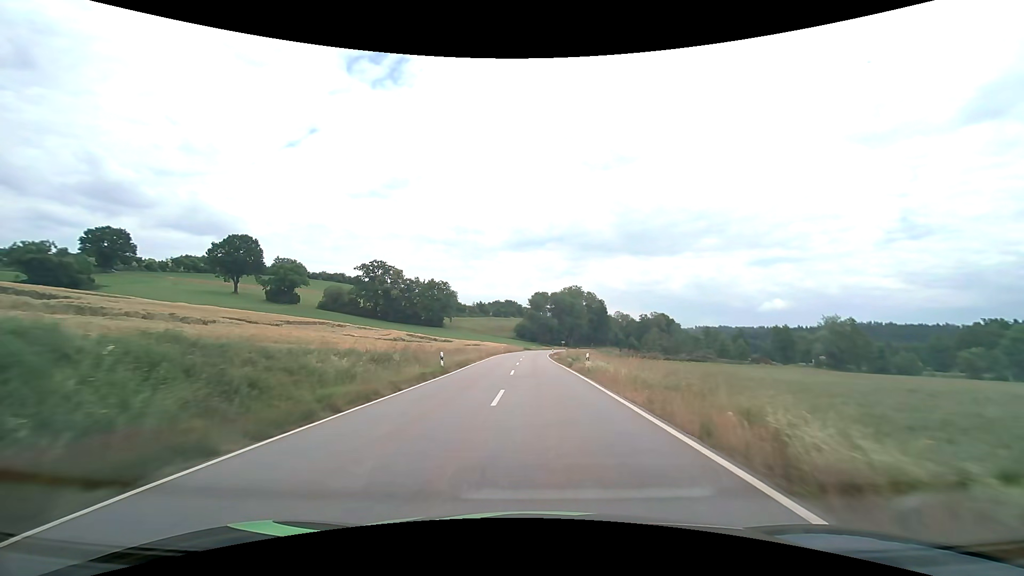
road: tertiary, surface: asphalt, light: Day
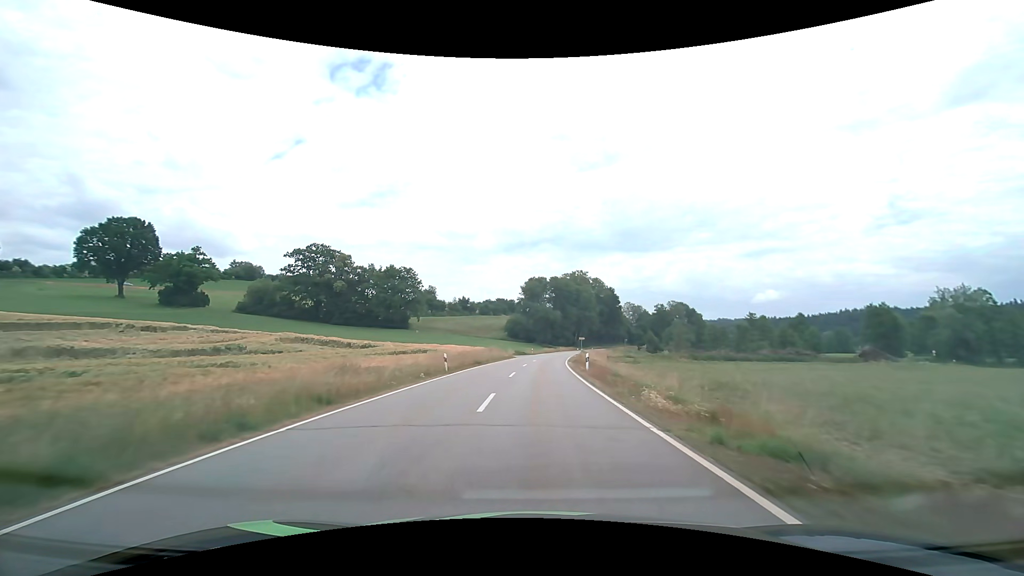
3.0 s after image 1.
(+0.1, +49.6) m; 0°
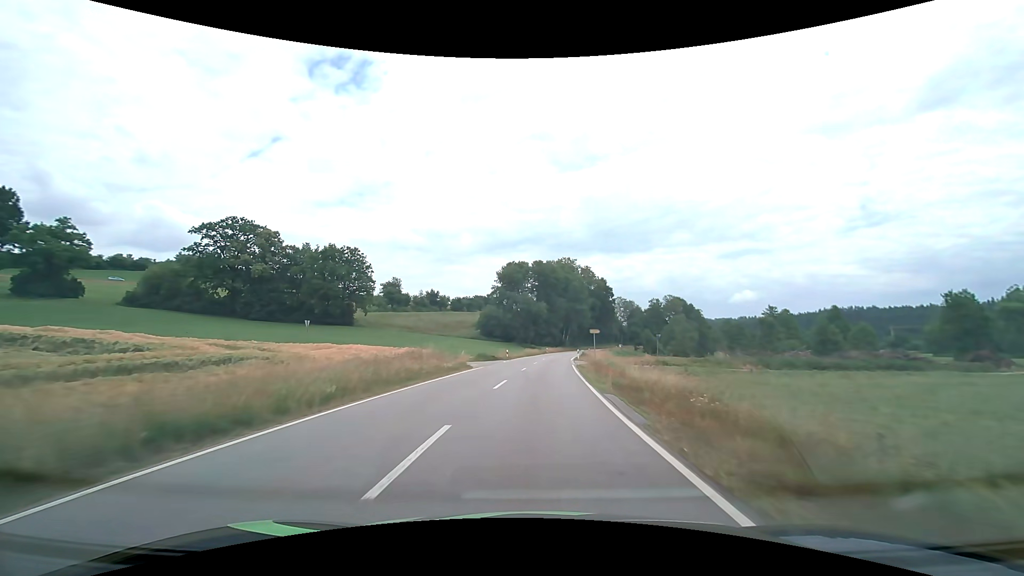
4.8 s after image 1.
(+0.6, +30.6) m; +2°
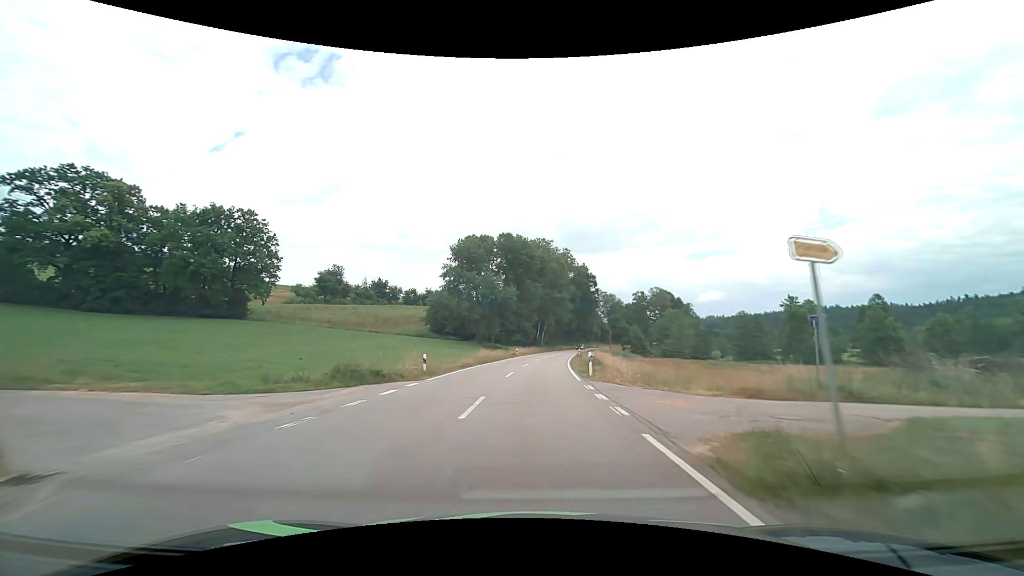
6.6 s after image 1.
(+0.8, +31.2) m; +3°
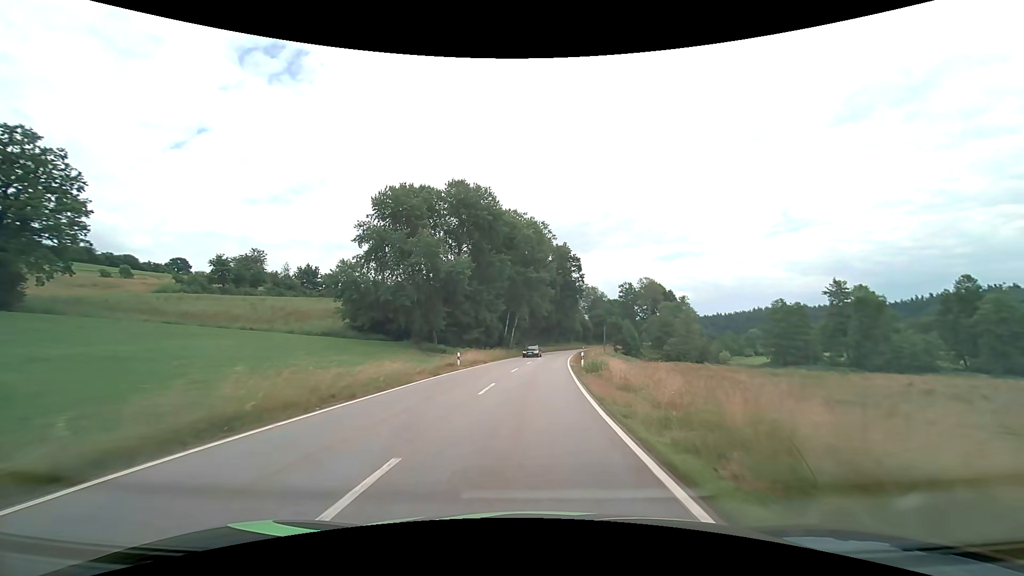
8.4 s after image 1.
(+0.9, +31.7) m; +3°
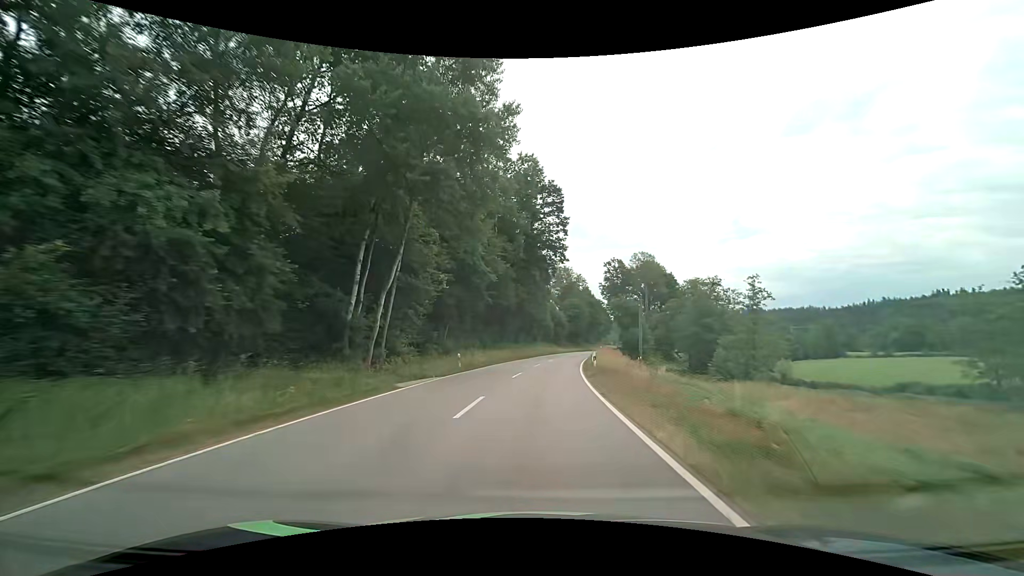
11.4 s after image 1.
(+2.3, +53.3) m; +5°
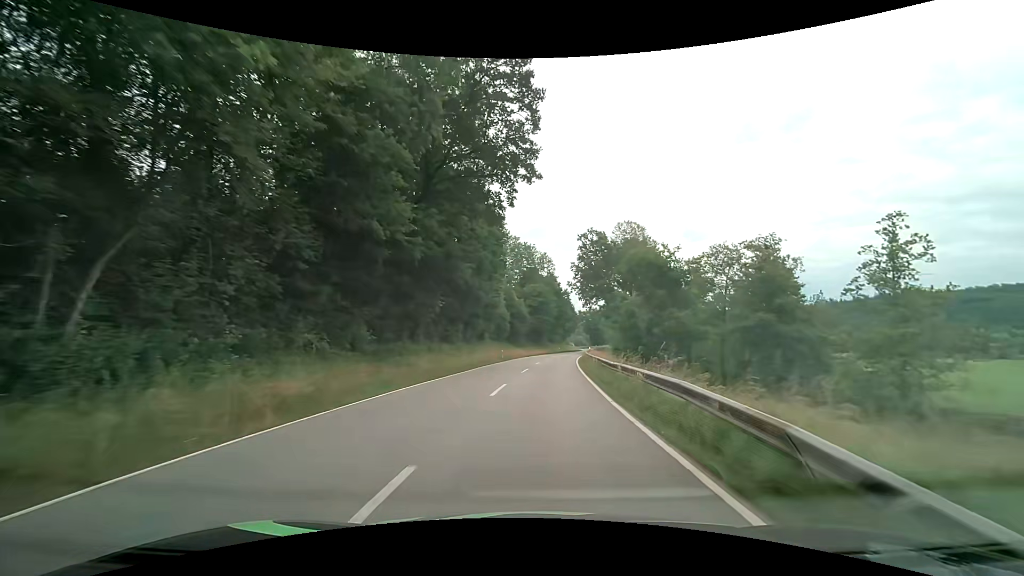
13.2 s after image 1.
(+1.2, +32.0) m; +5°
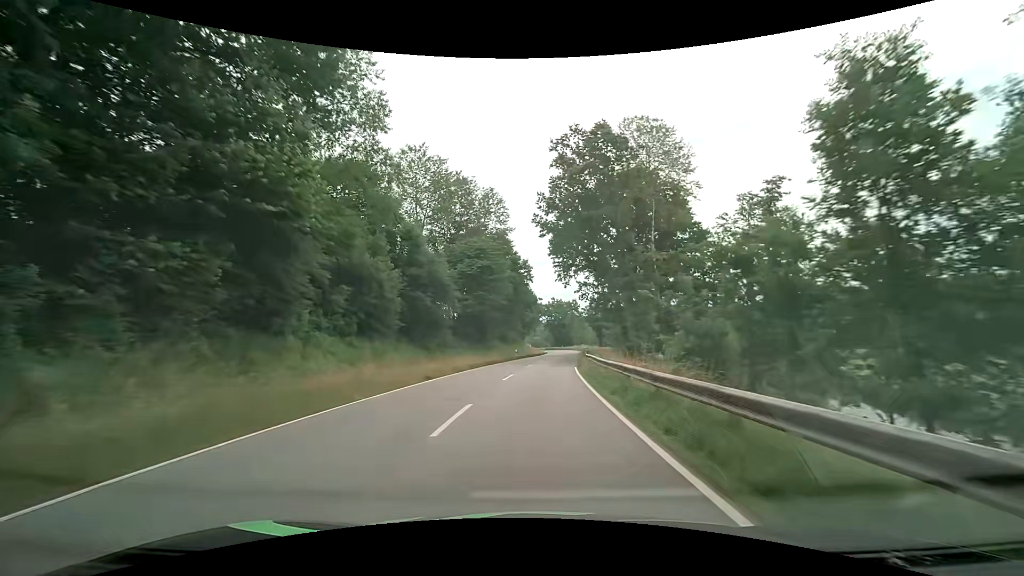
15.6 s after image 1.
(+1.9, +42.5) m; +5°
(0, +10) (0, +20) (+1, +30) (+2, +40) (+3, +50) (+4, +60) (+5, +70) (+6, +80) (+7, +90) (+8, +100) m
